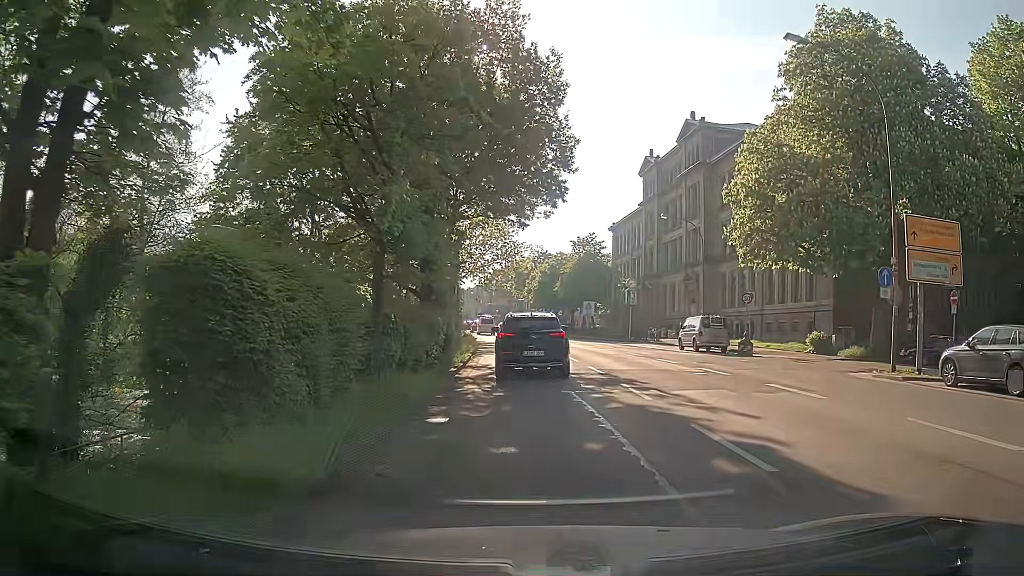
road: primary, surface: asphalt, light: Day
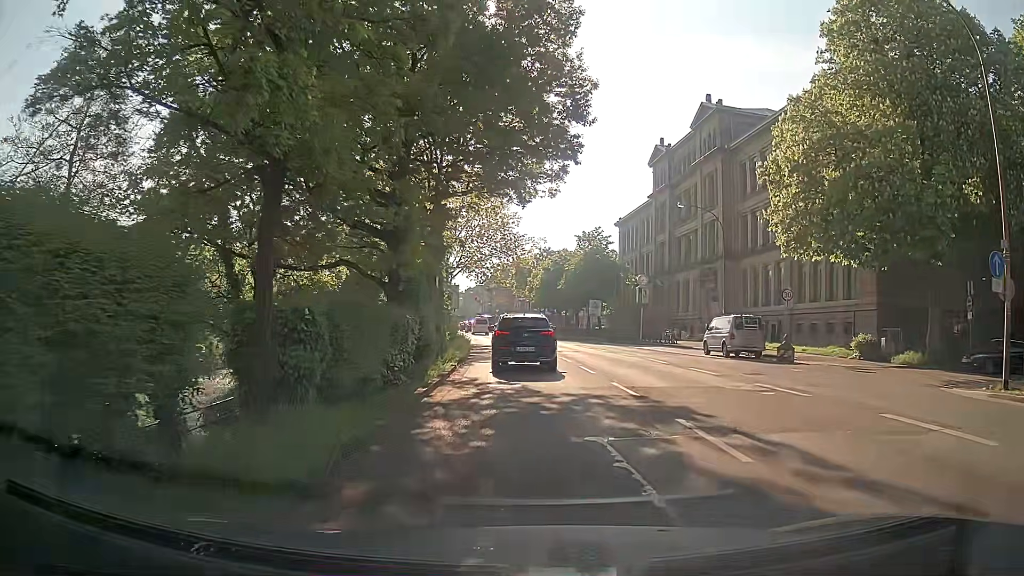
(-0.1, +5.7) m; -3°
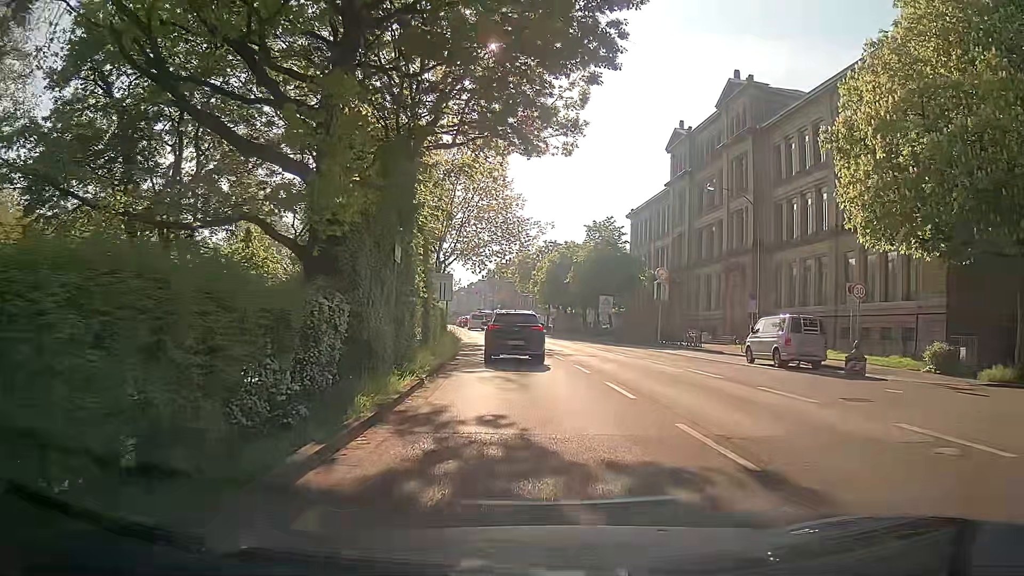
(+0.1, +6.7) m; 0°
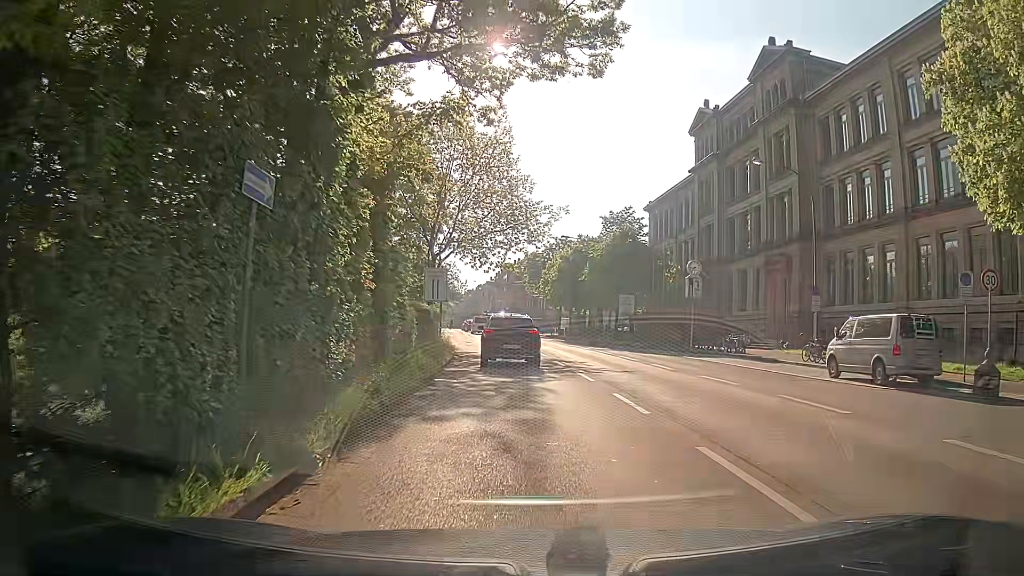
(0.0, +7.4) m; +1°
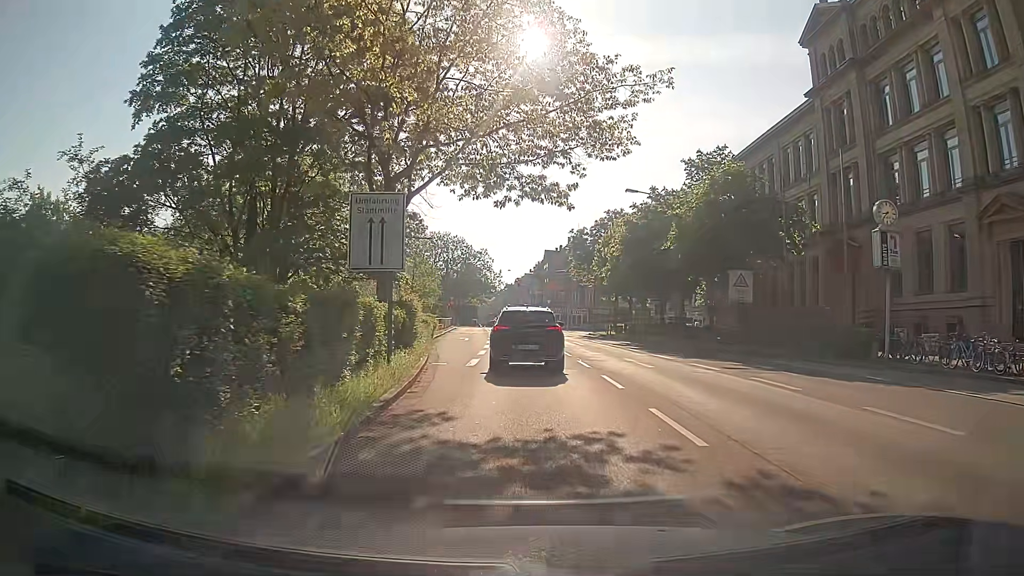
(-0.9, +21.0) m; -5°
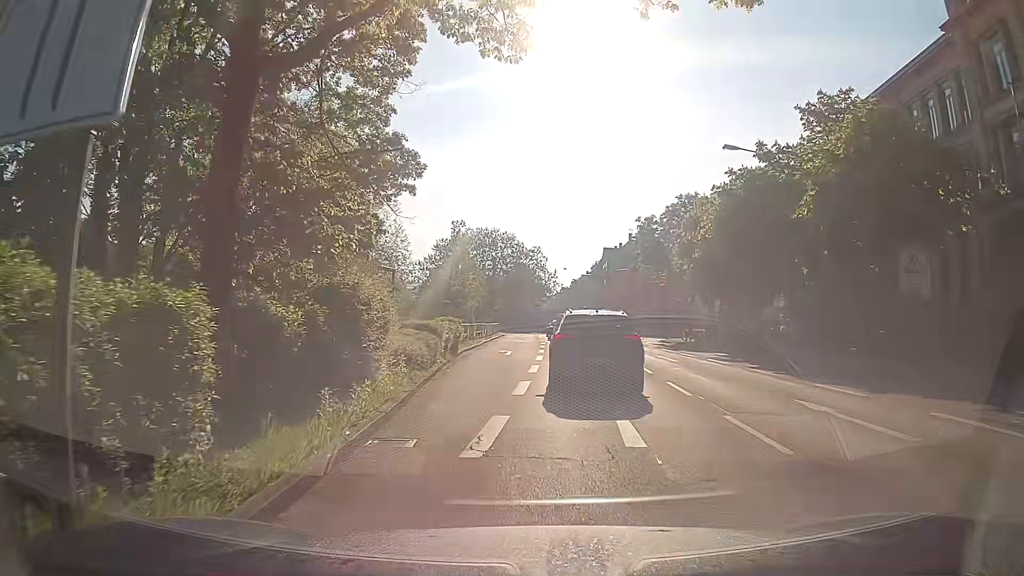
(-0.4, +12.2) m; -5°
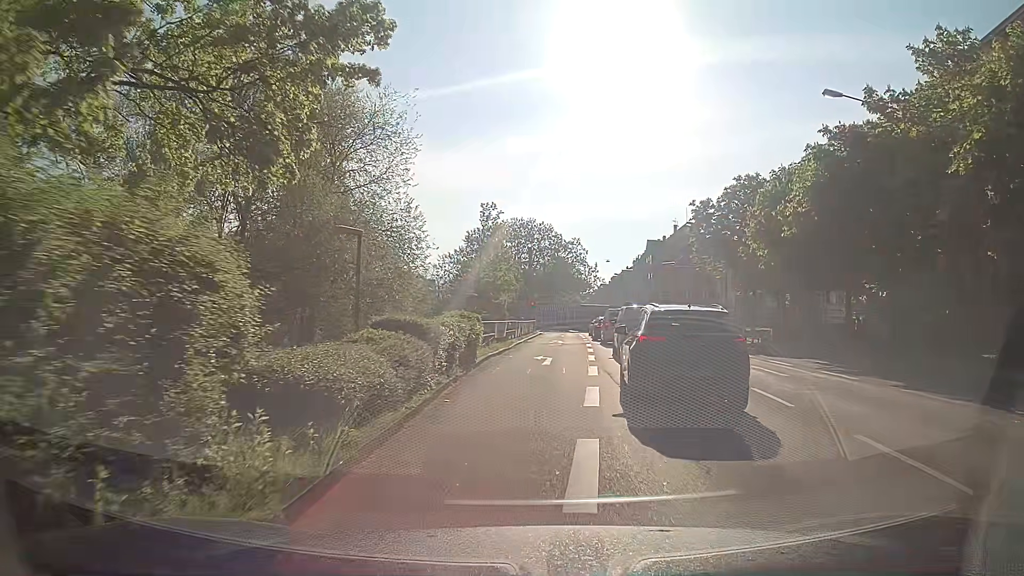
(-0.2, +8.1) m; -4°
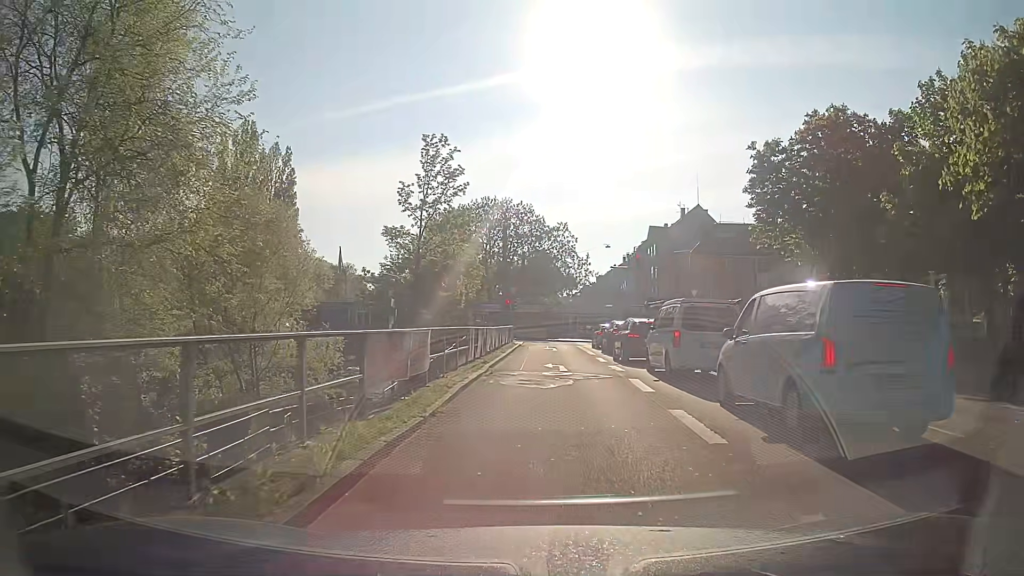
(+0.7, +21.4) m; +4°
(0, +10) (0, +20) (0, +30) (0, +40) (0, +50) (-1, +60) (-6, +68) (-15, +72) (-25, +74) (-35, +76) m
